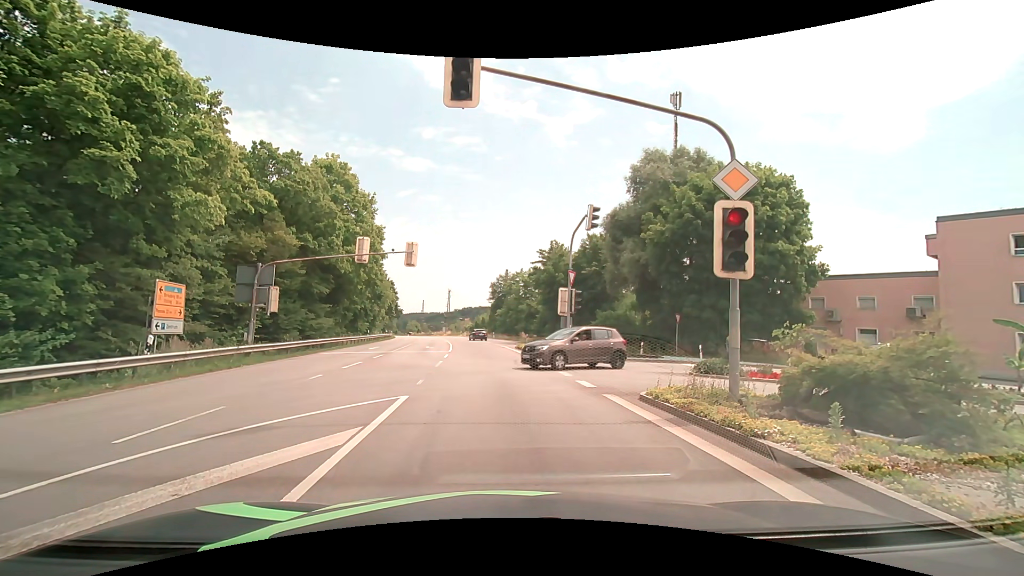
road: primary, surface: asphalt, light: Day
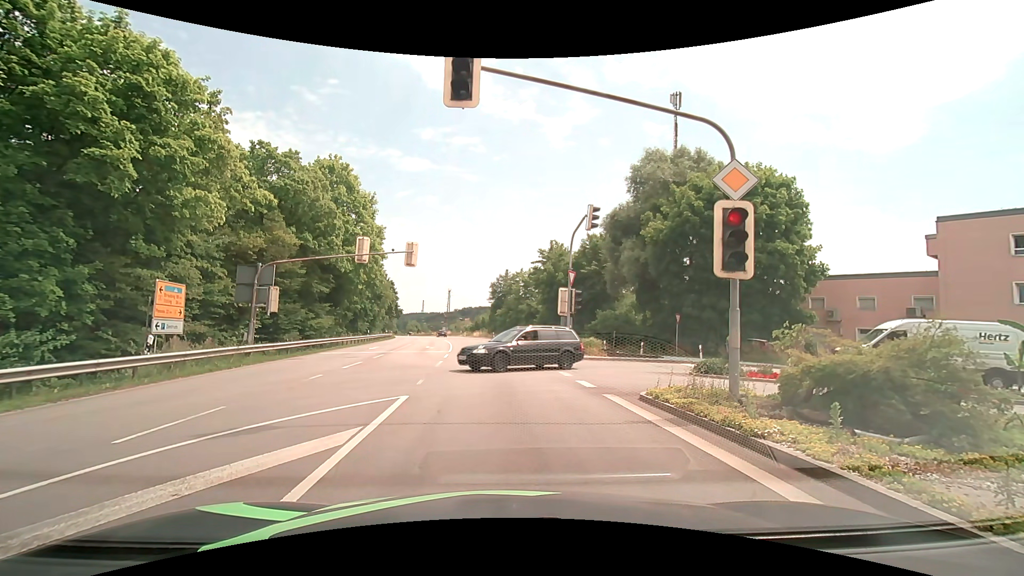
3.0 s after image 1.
(0.0, 0.0) m; 0°
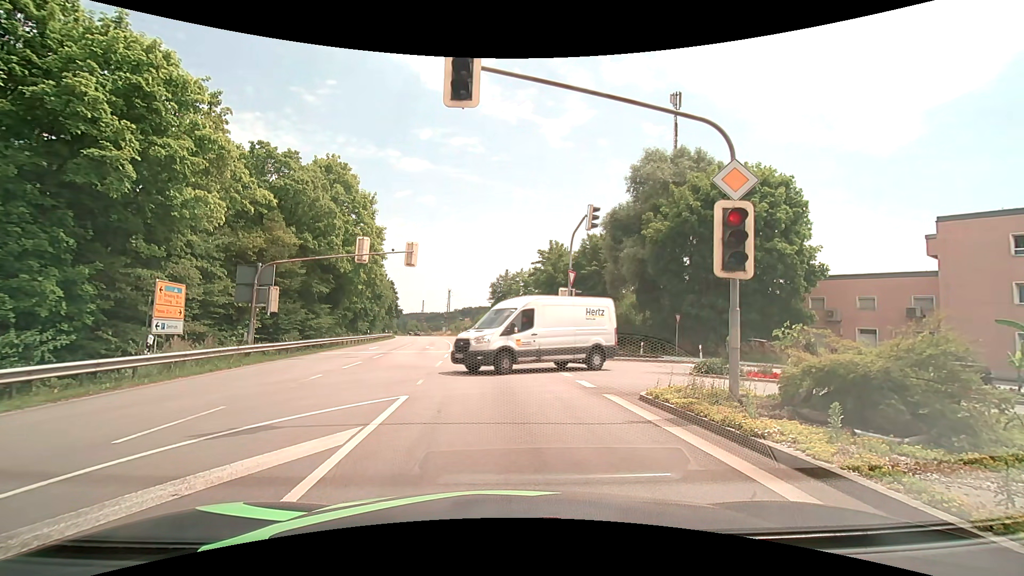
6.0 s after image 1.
(0.0, 0.0) m; 0°
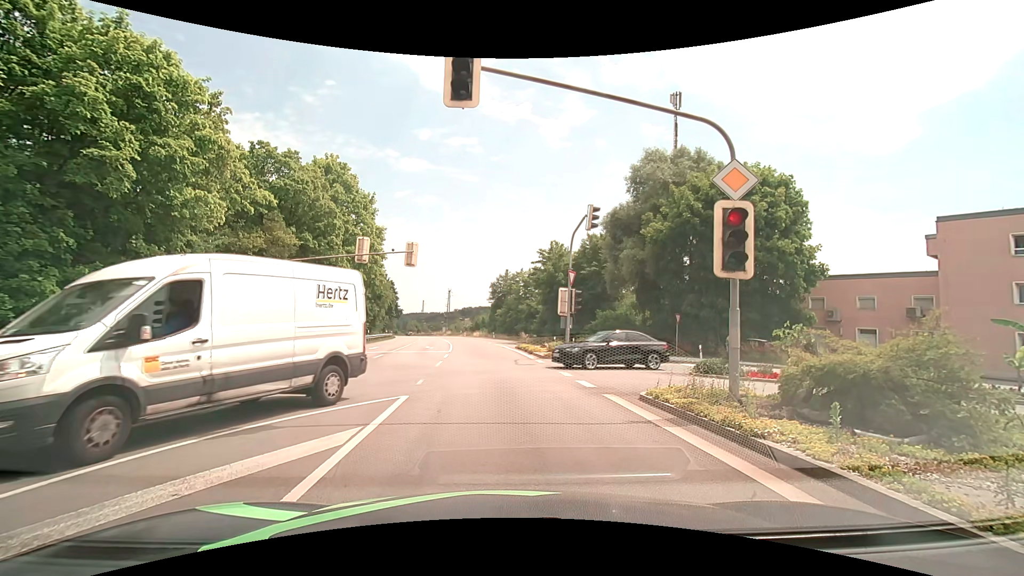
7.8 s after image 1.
(0.0, 0.0) m; 0°
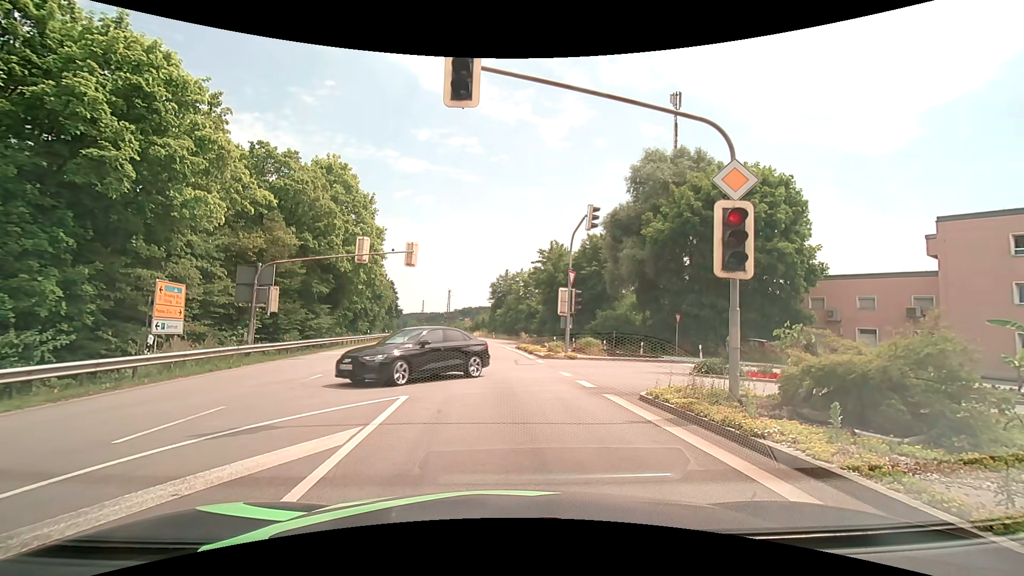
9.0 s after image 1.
(0.0, 0.0) m; 0°
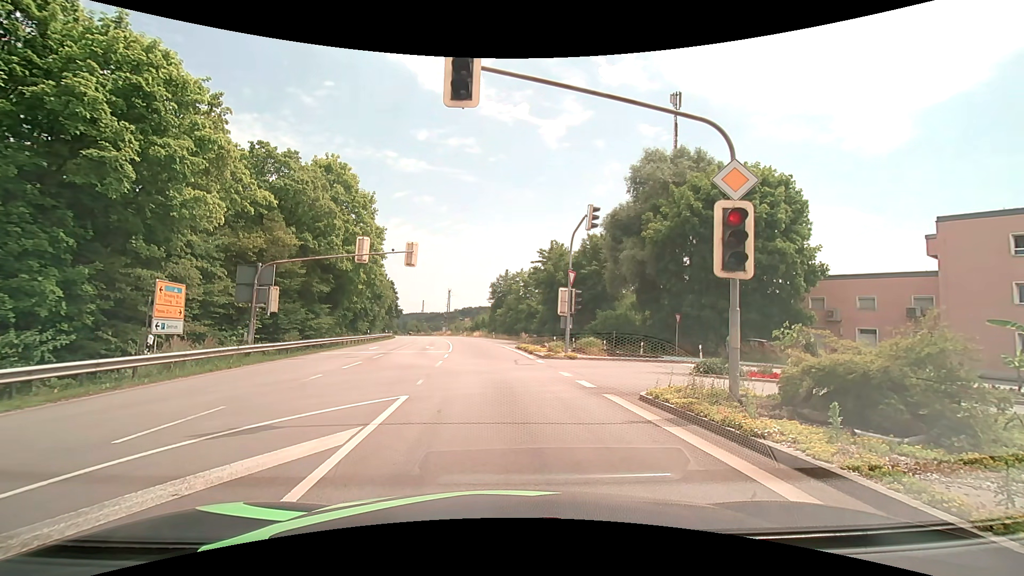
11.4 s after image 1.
(0.0, 0.0) m; 0°
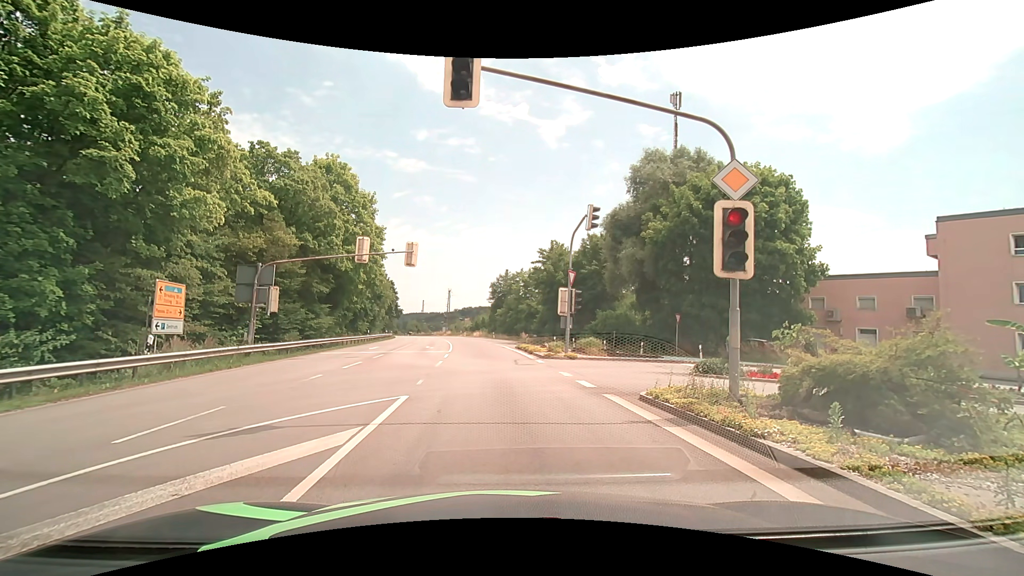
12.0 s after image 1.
(0.0, 0.0) m; 0°
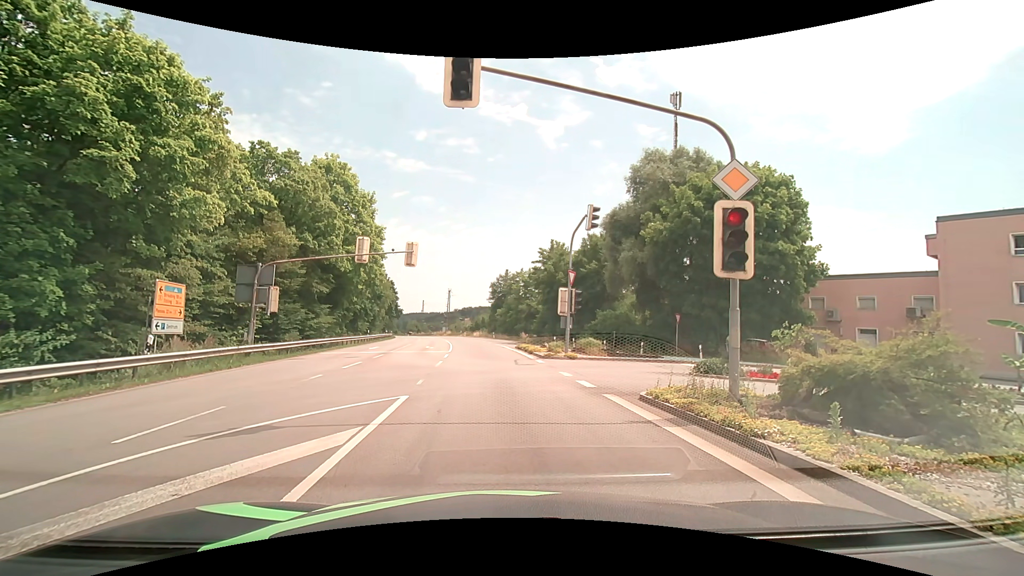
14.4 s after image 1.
(0.0, 0.0) m; 0°
